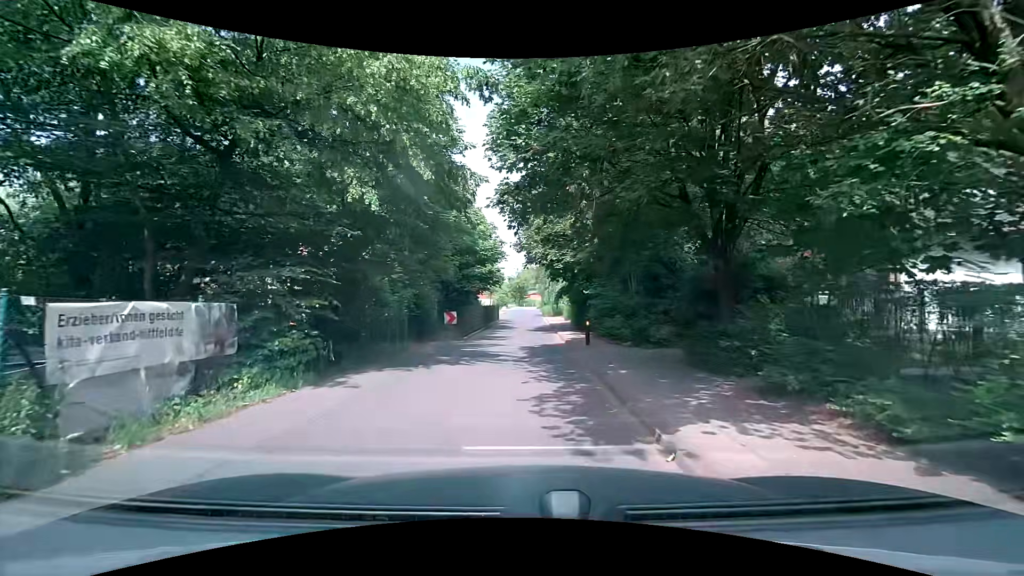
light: Day
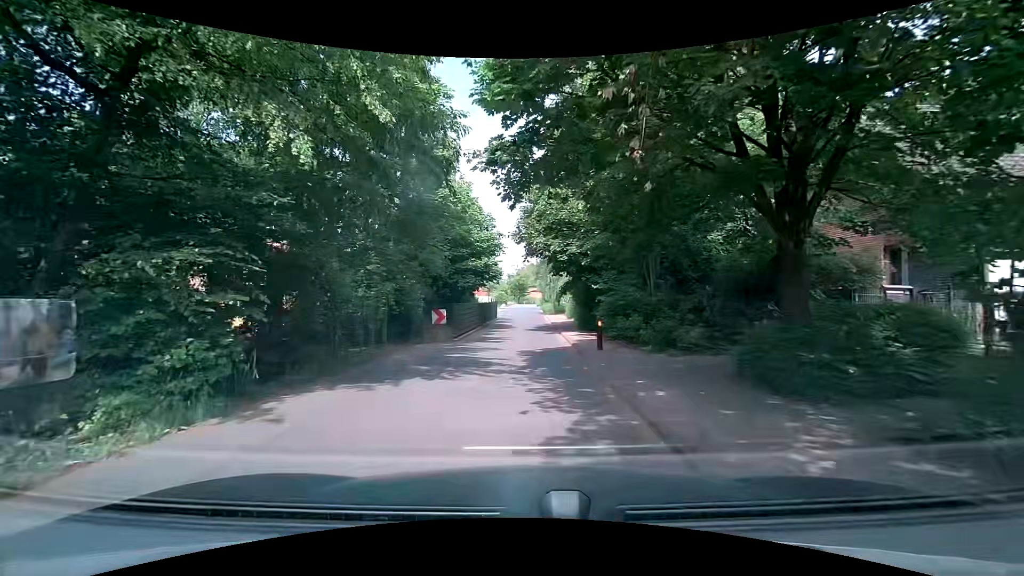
(0.0, +2.8) m; +1°
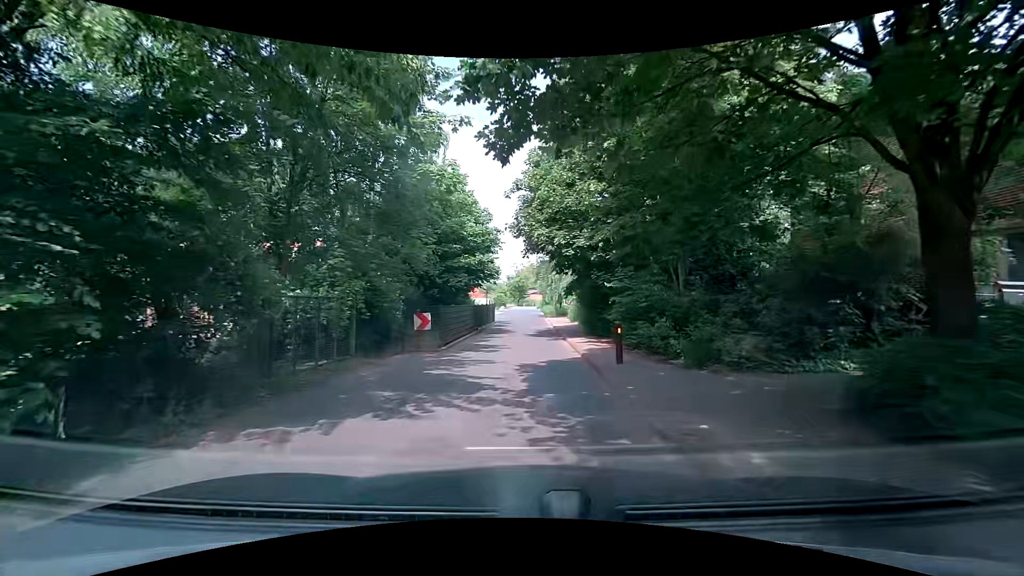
(-0.1, +2.9) m; -2°
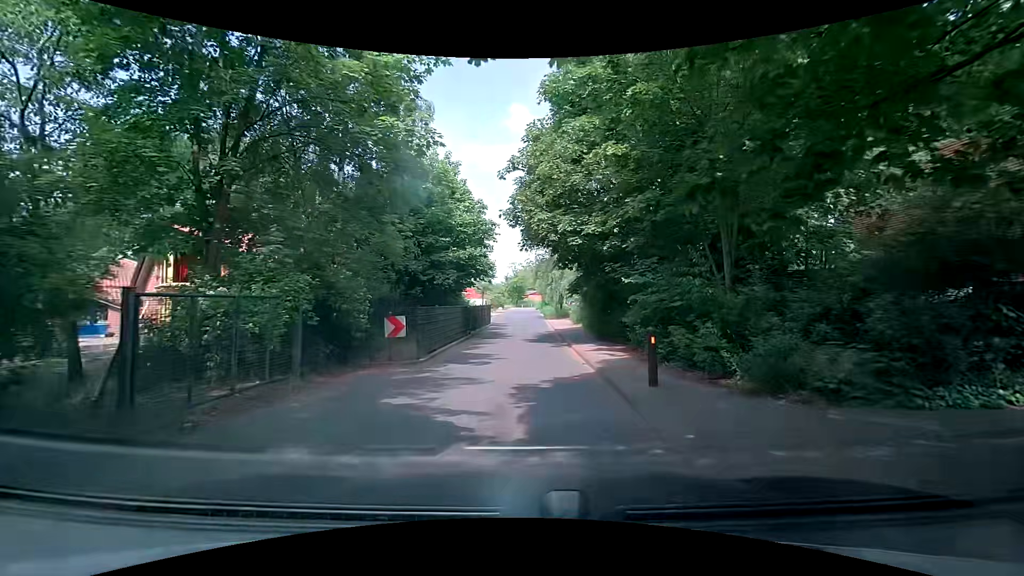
(+0.1, +3.0) m; +1°
